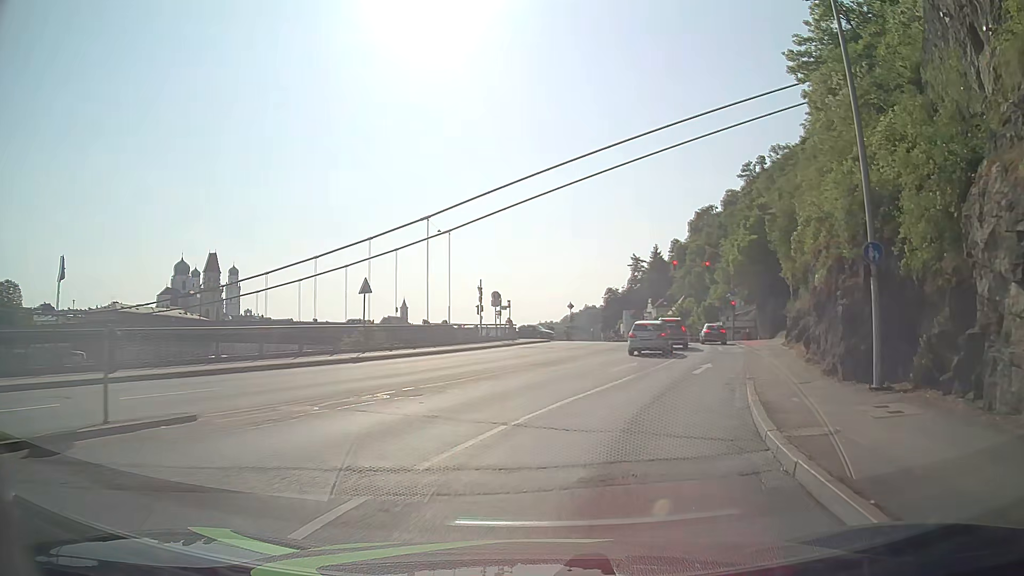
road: primary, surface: asphalt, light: Day
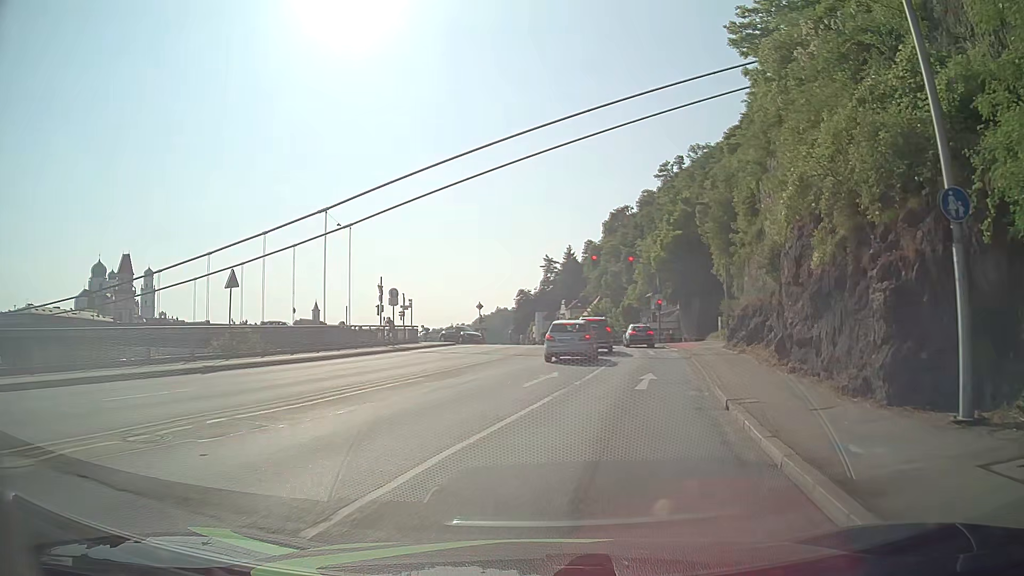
(+0.4, +5.3) m; +8°
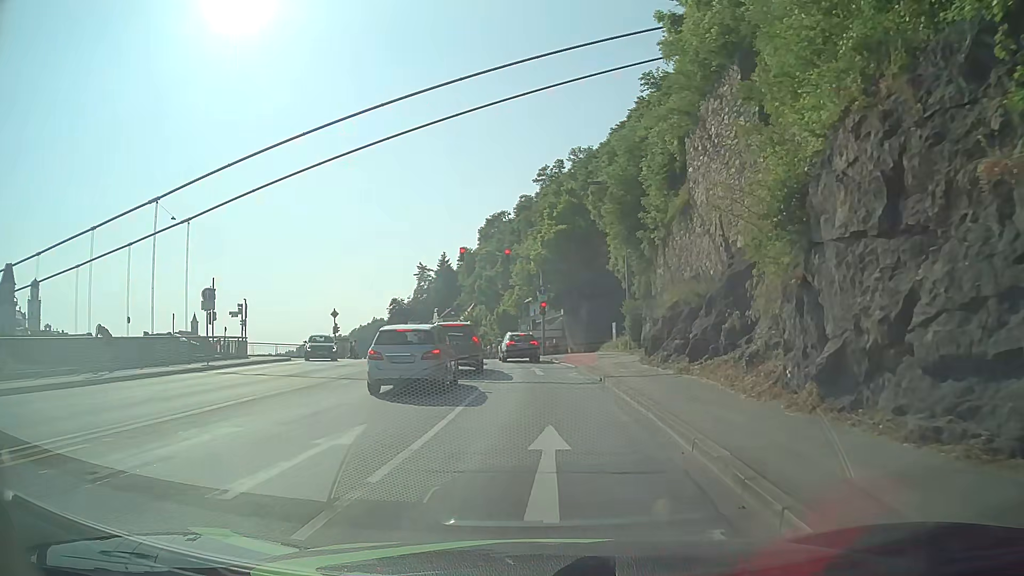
(+1.1, +9.6) m; +11°
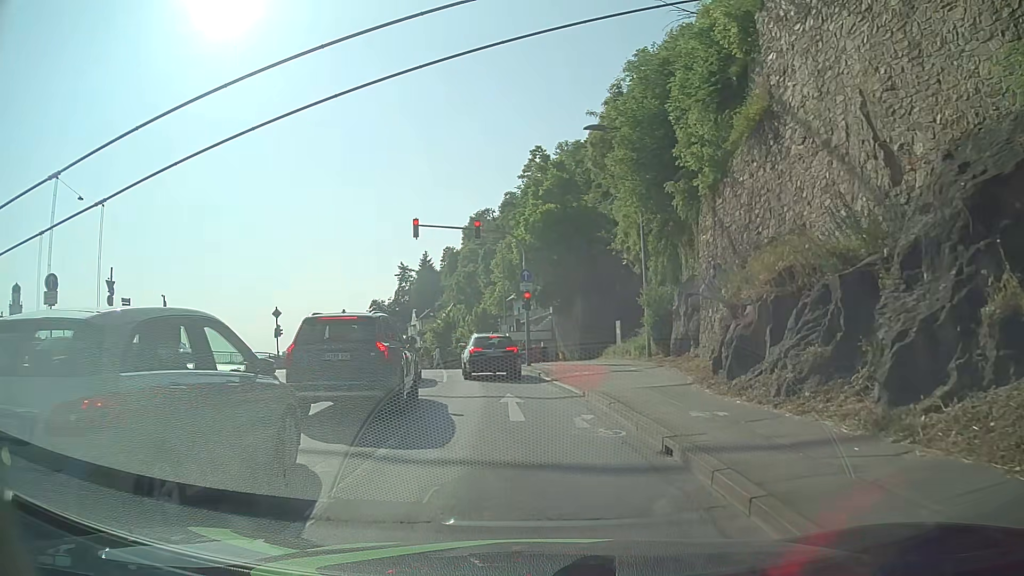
(+0.1, +11.0) m; +1°
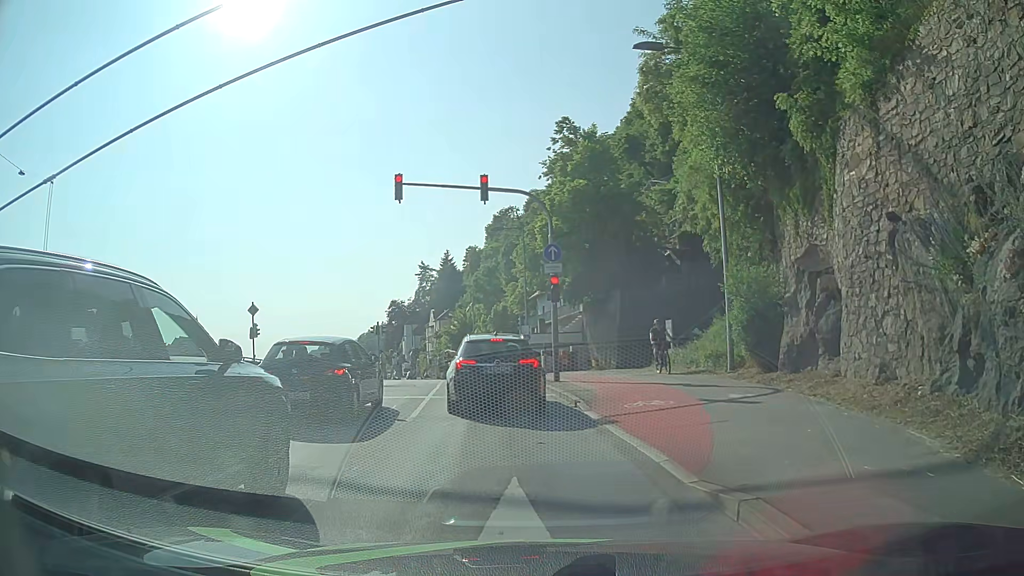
(-0.2, +8.7) m; -2°
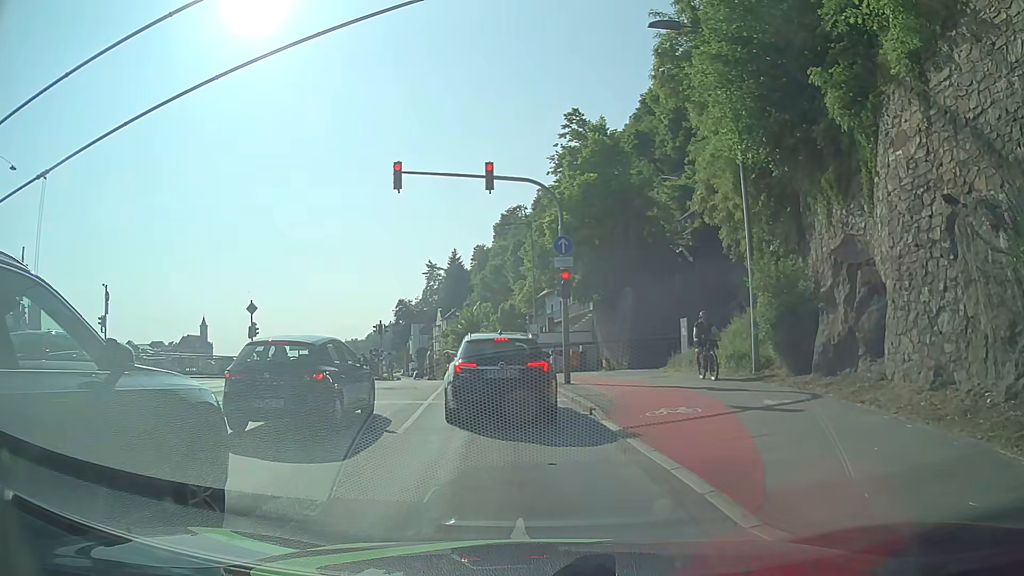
(0.0, +1.5) m; 0°
